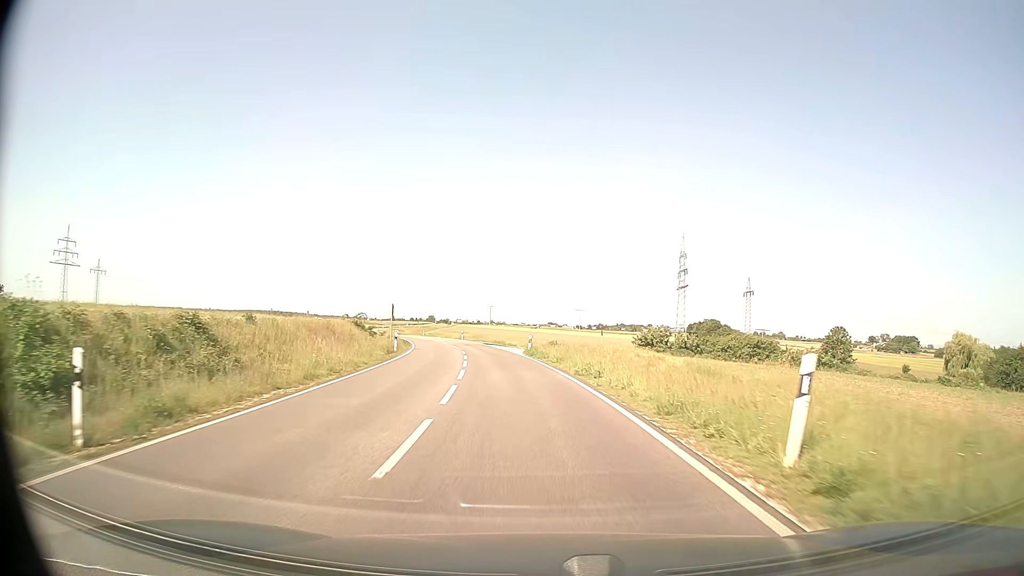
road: secondary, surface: asphalt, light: Day
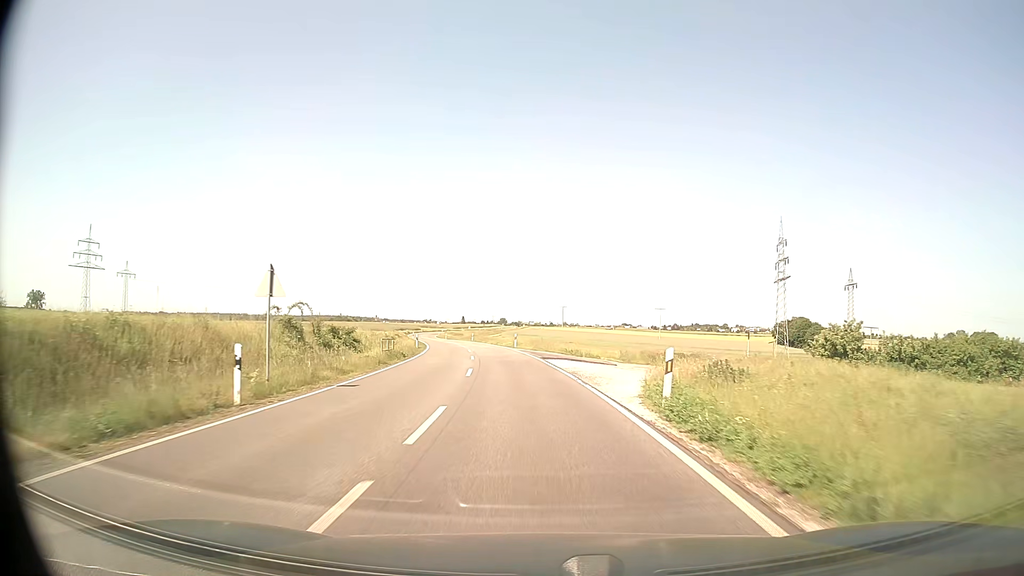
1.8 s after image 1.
(-1.6, +28.2) m; -6°
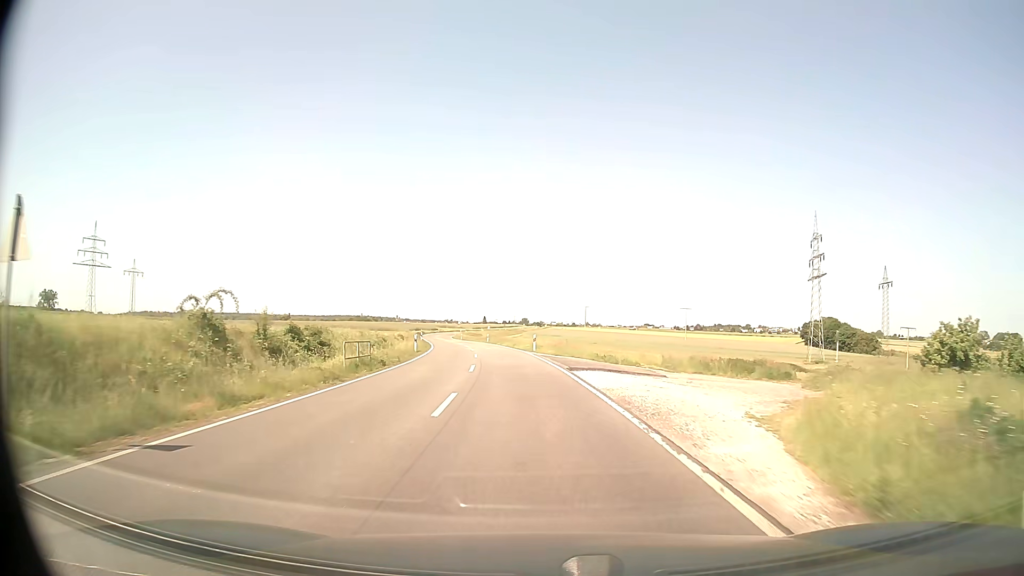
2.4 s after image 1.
(-0.2, +9.4) m; -2°
(0, +10) (-1, +20) (-1, +30) (-2, +40) (-4, +50) (-5, +60) (-7, +70) (-9, +79) (-11, +89) (-13, +99) m
